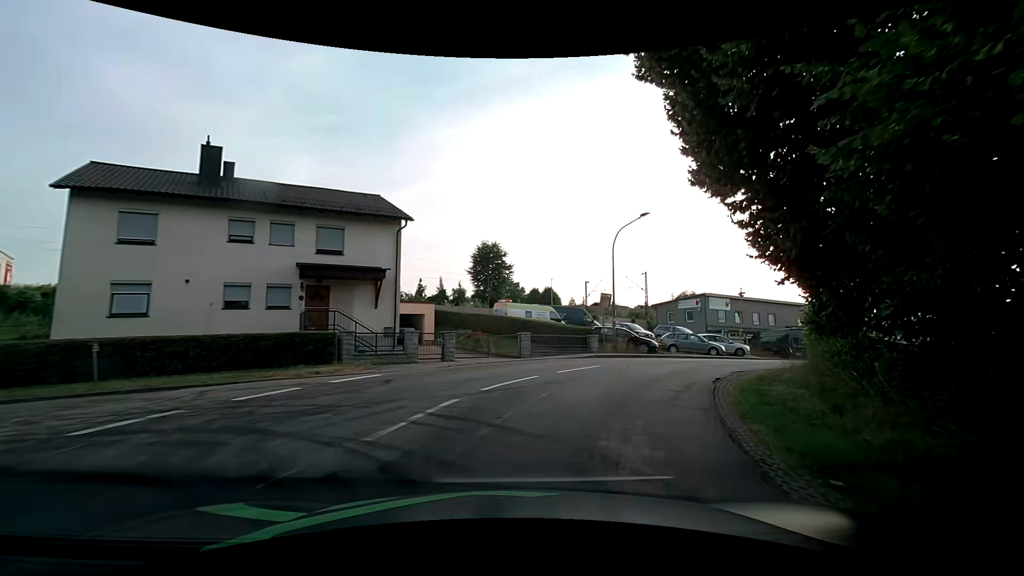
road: unclassified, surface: asphalt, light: Day
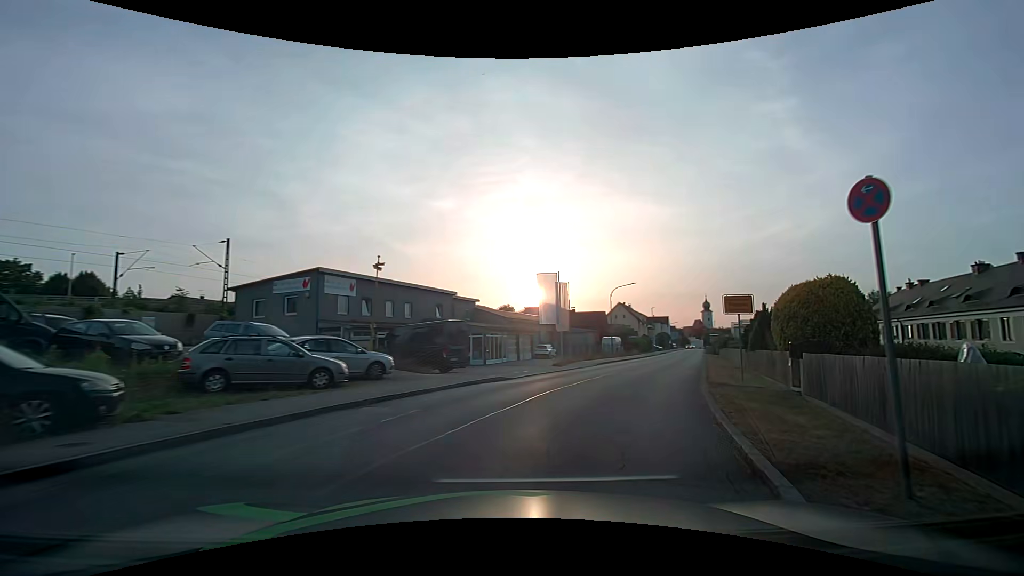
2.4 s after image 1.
(+6.8, +19.2) m; +42°
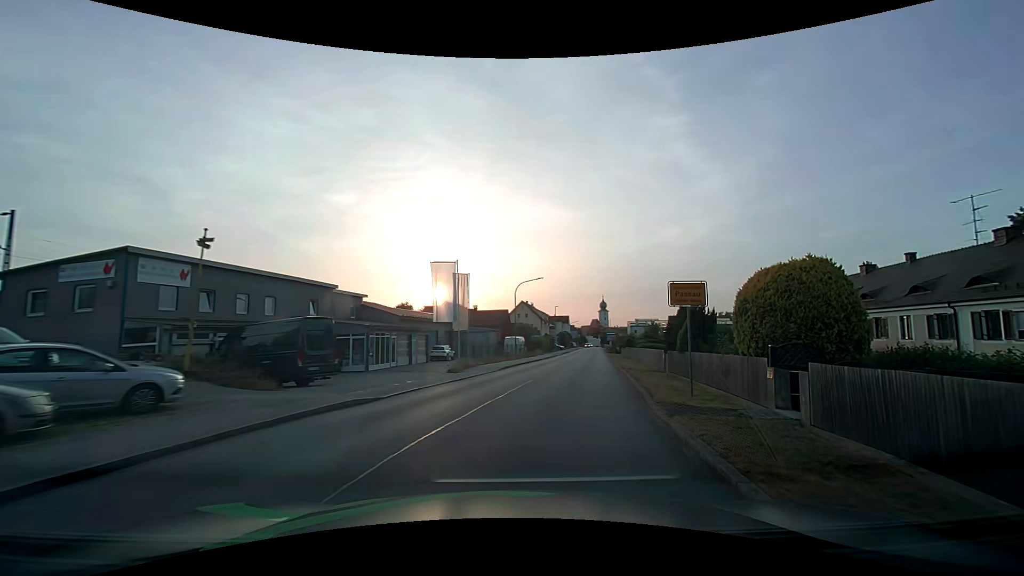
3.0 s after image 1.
(+0.5, +5.4) m; +11°
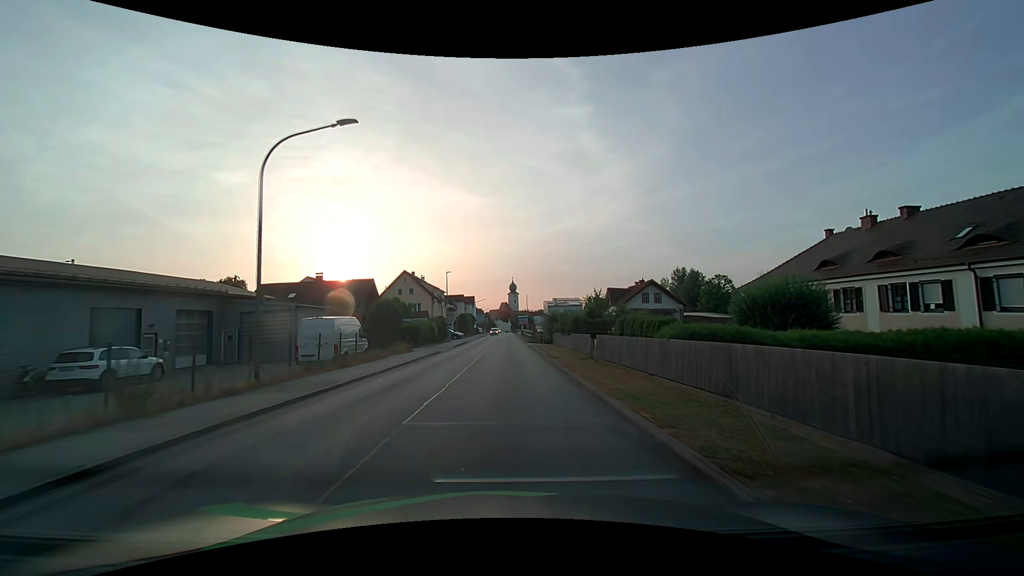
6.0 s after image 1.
(+5.7, +32.3) m; +12°
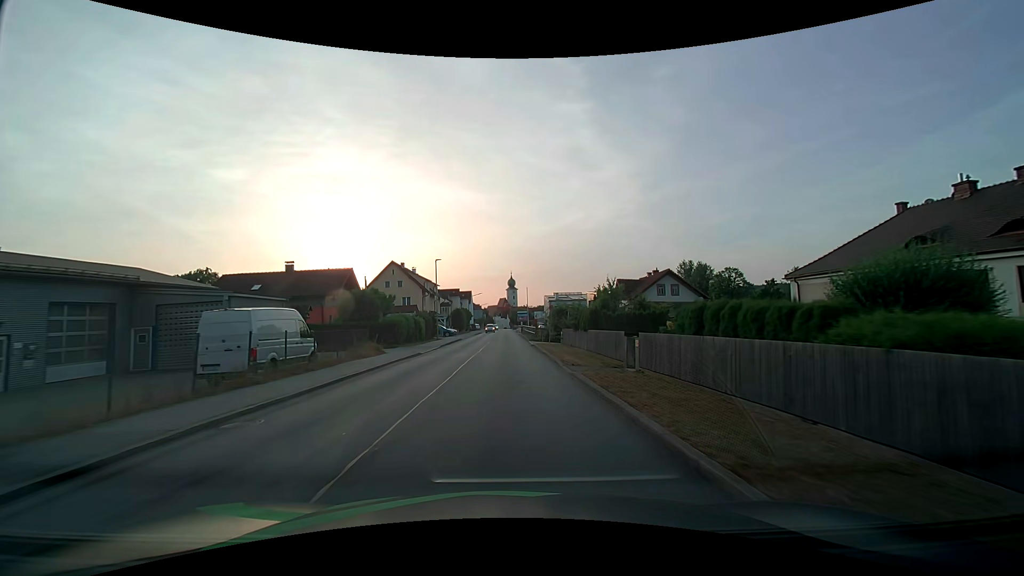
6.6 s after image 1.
(0.0, +7.6) m; 0°
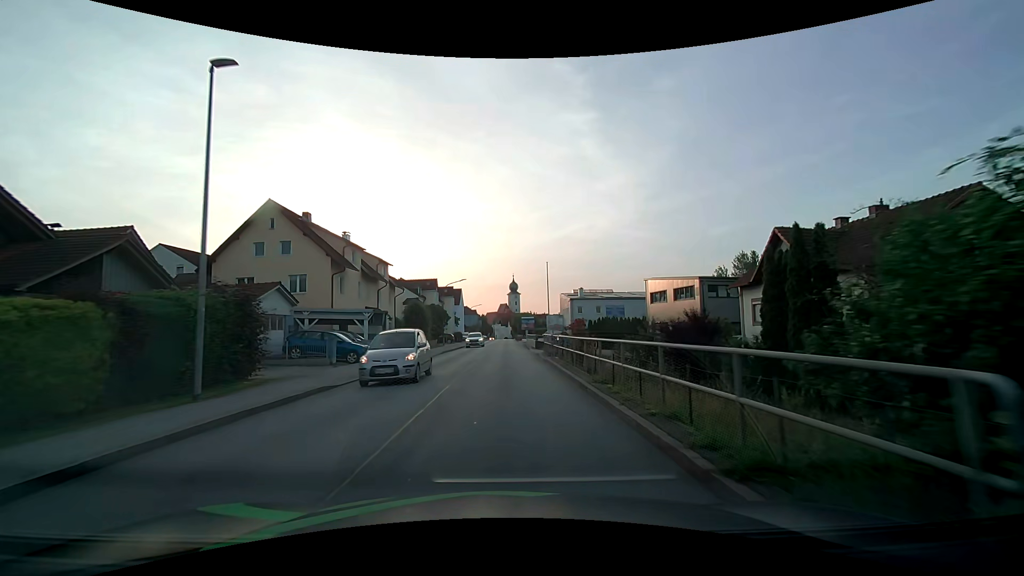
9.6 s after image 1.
(-0.2, +38.8) m; 0°
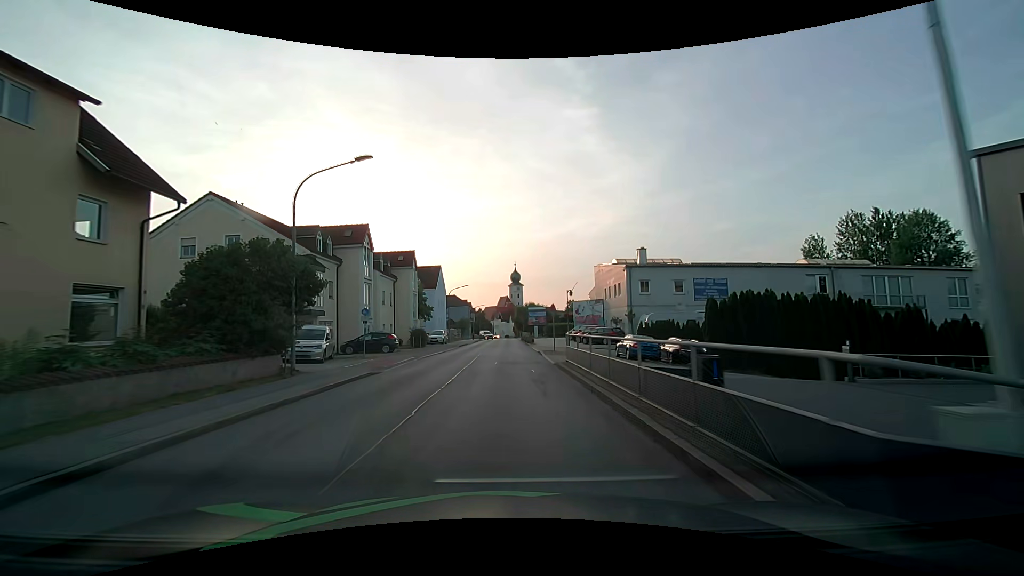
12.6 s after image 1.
(0.0, +38.4) m; 0°
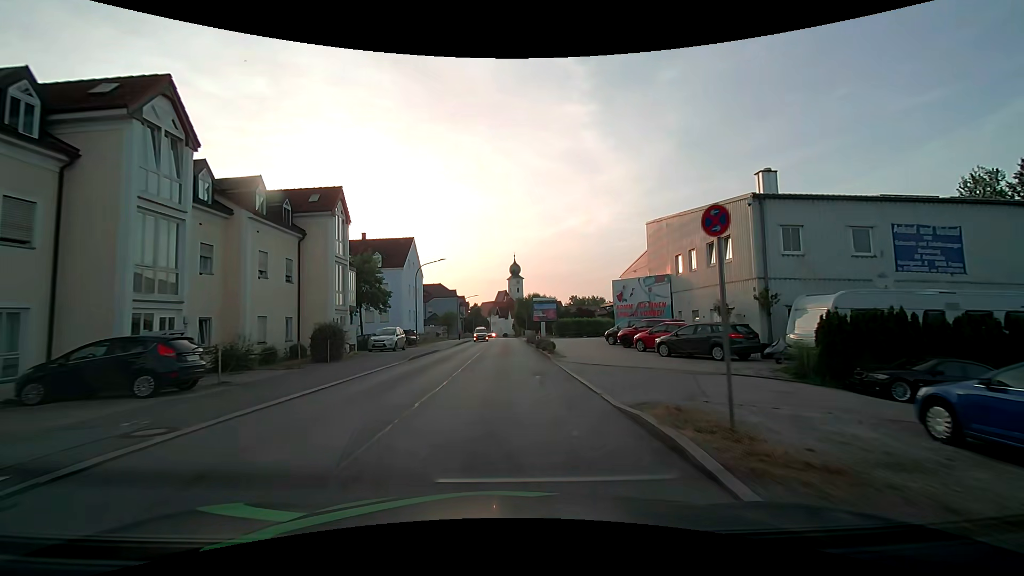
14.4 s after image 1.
(-0.1, +22.8) m; 0°
(0, +10) (0, +20) (0, +30) (0, +40) (0, +50) (0, +60) (0, +70) (-1, +80) (-1, +90) (-1, +100) m
